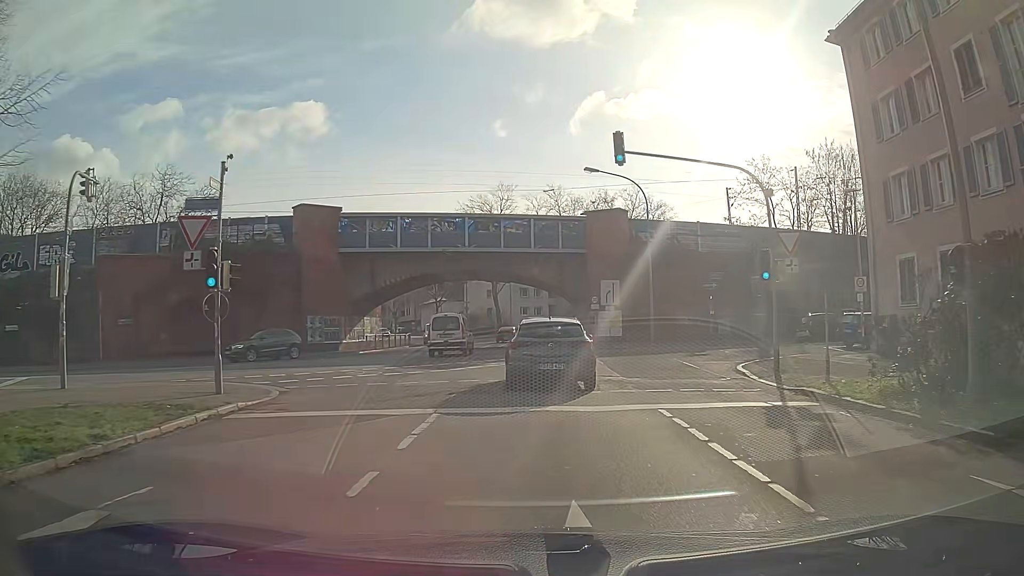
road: primary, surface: asphalt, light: Day
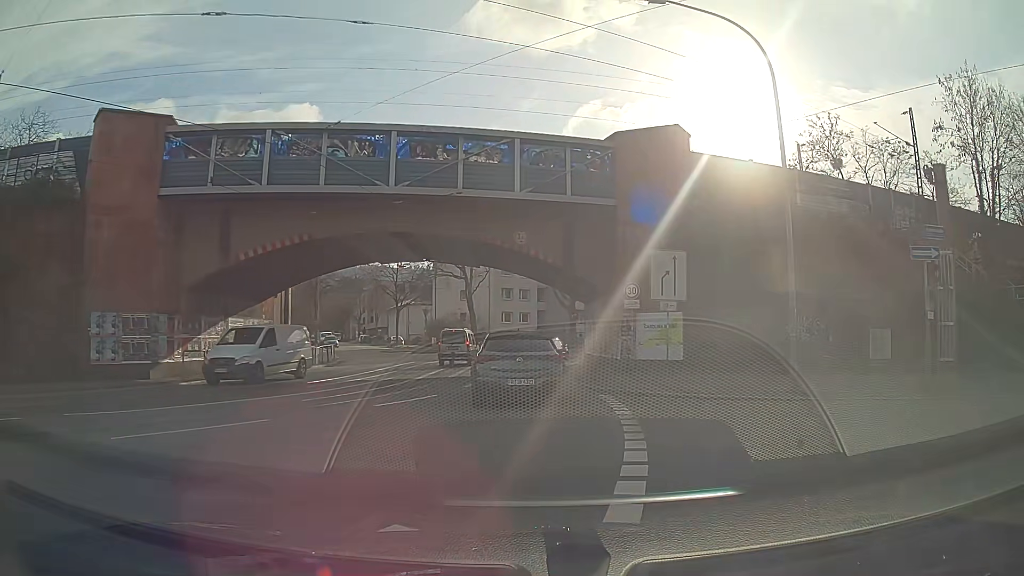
(+0.1, +21.3) m; +1°
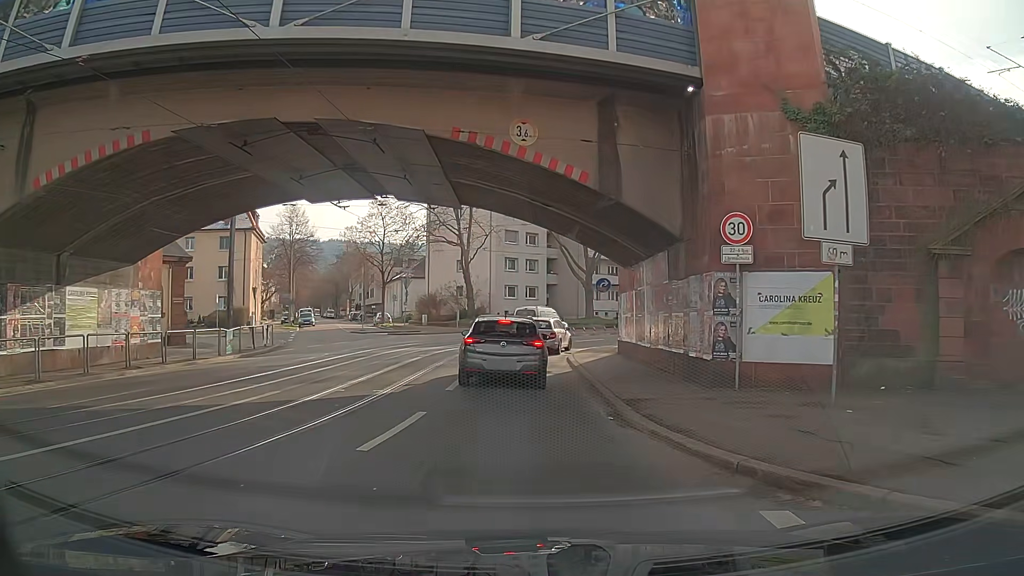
(+0.1, +11.9) m; 0°
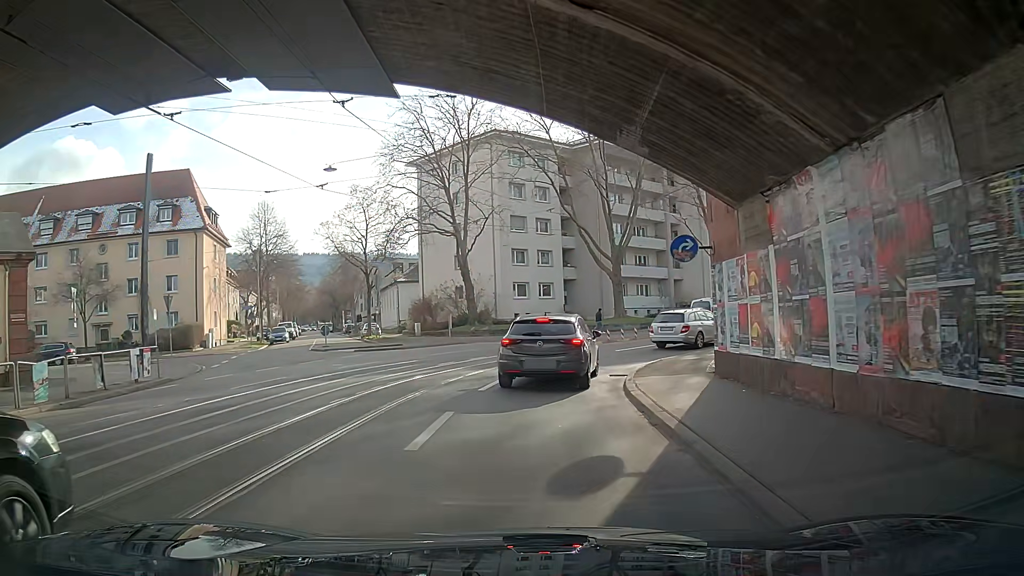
(-0.1, +12.0) m; -1°
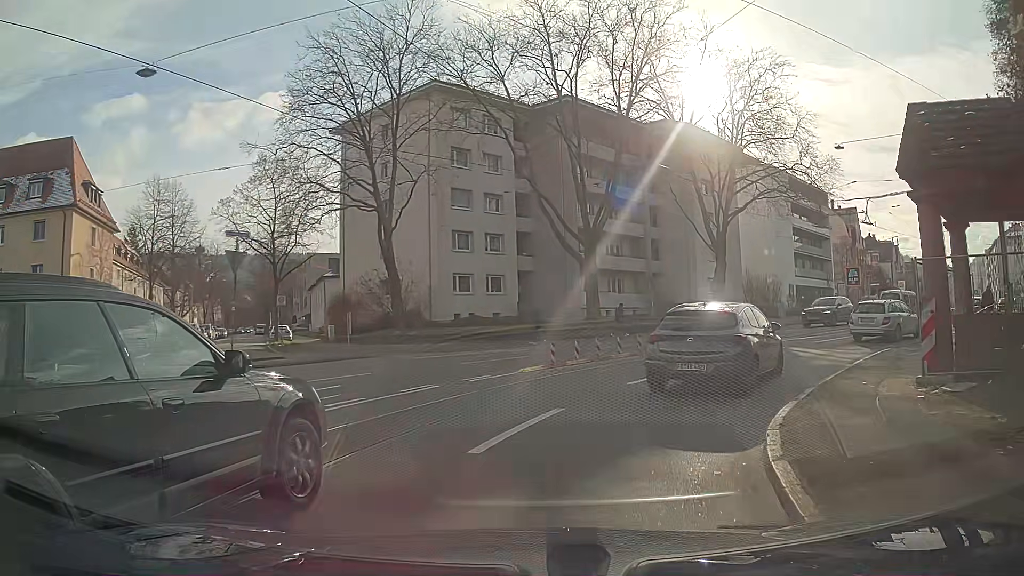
(+0.6, +12.3) m; +8°
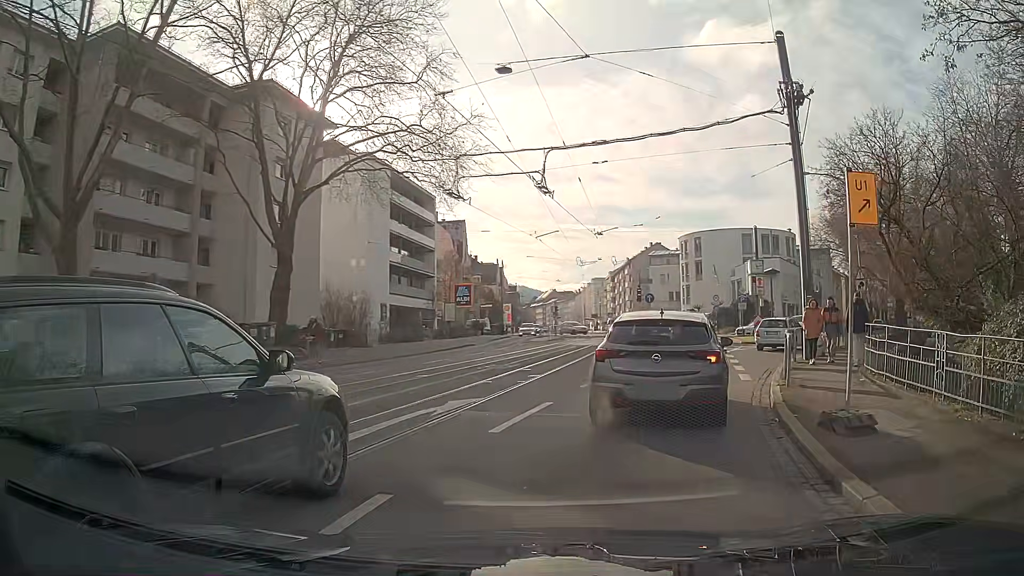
(+4.3, +14.8) m; +35°
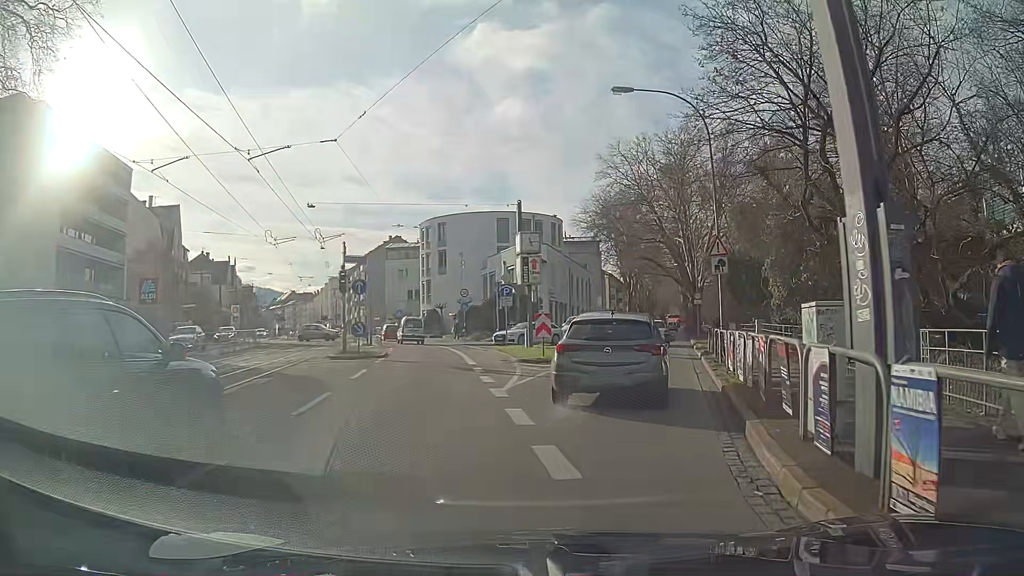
(+2.8, +15.6) m; +19°
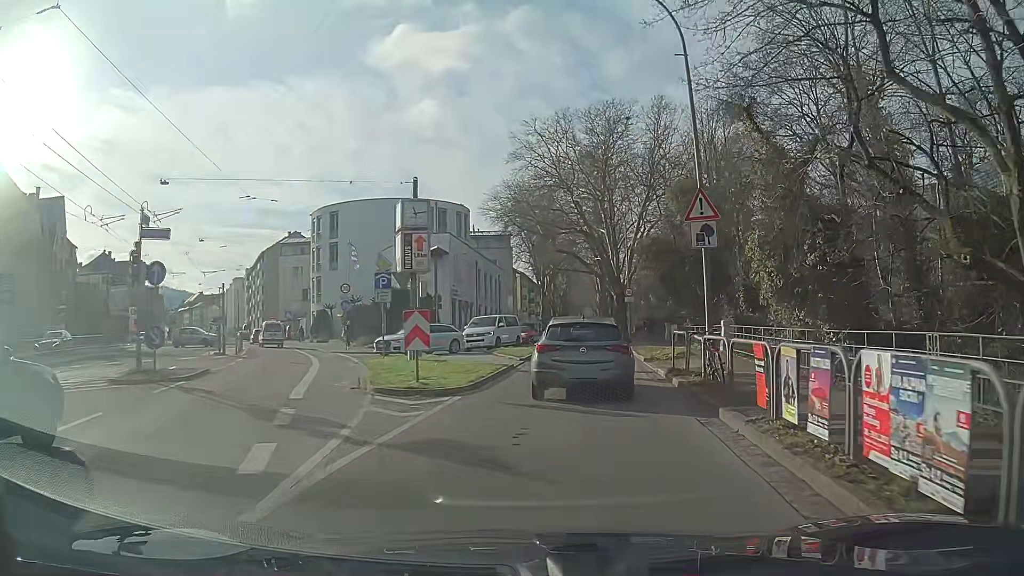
(+0.6, +8.9) m; +7°
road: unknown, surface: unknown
(0, +10) (+1, +20) (+1, +30) (+2, +40) (+3, +50) (+4, +60) (+4, +70) (+5, +80) (+5, +90) (+6, +100) m
